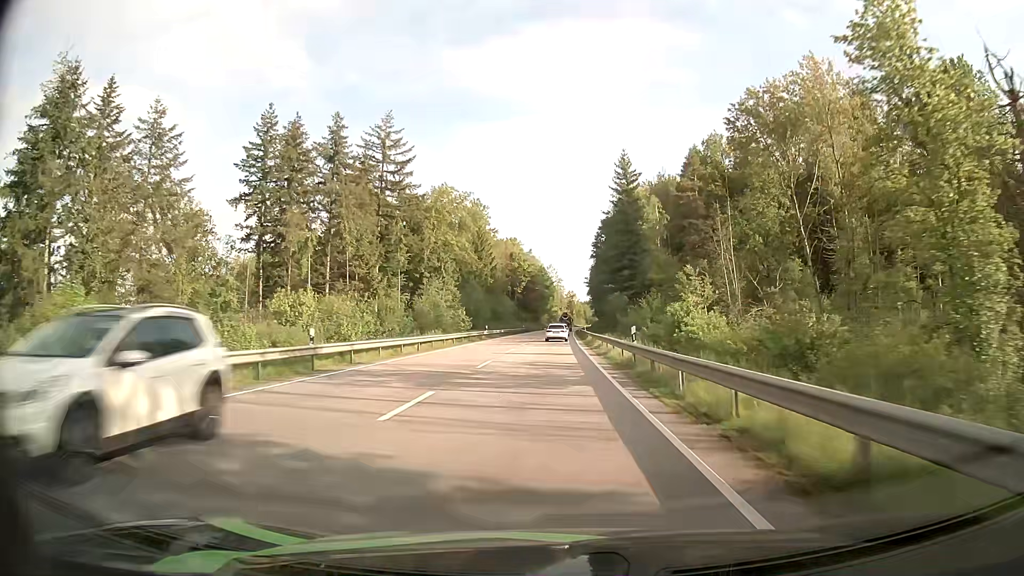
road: primary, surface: asphalt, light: Day
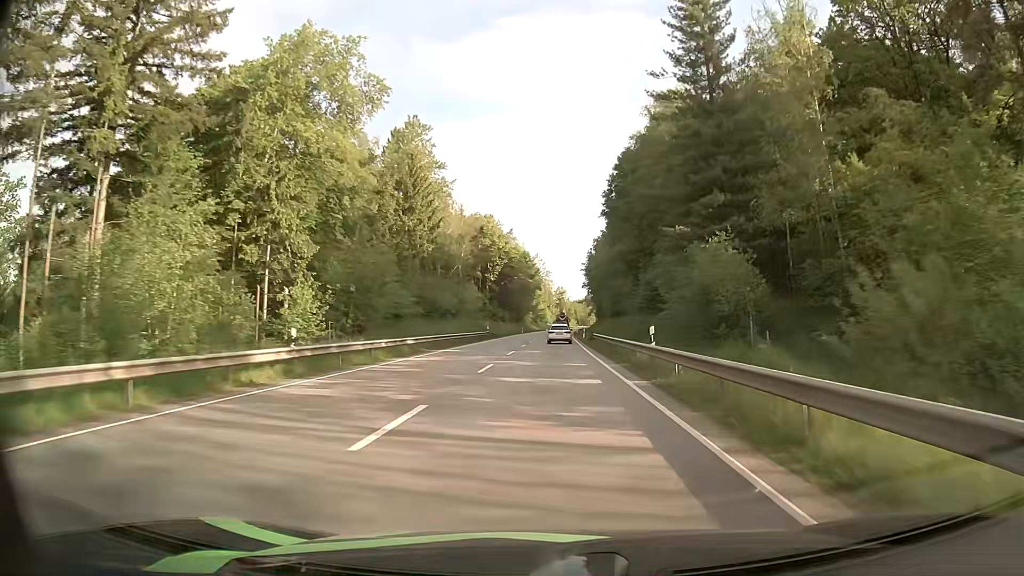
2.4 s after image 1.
(+0.3, +50.2) m; +1°
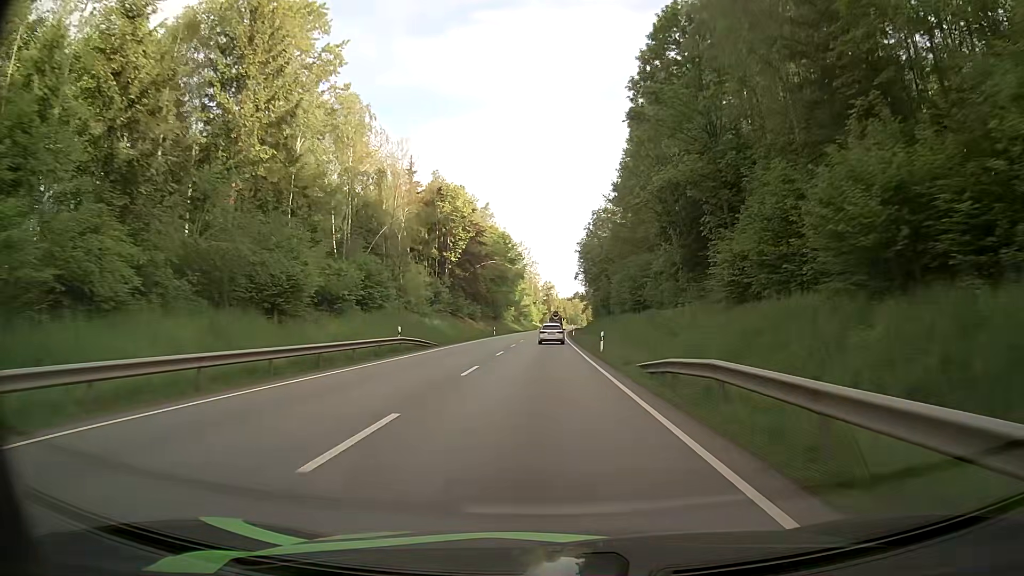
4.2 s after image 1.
(+0.5, +37.1) m; +1°
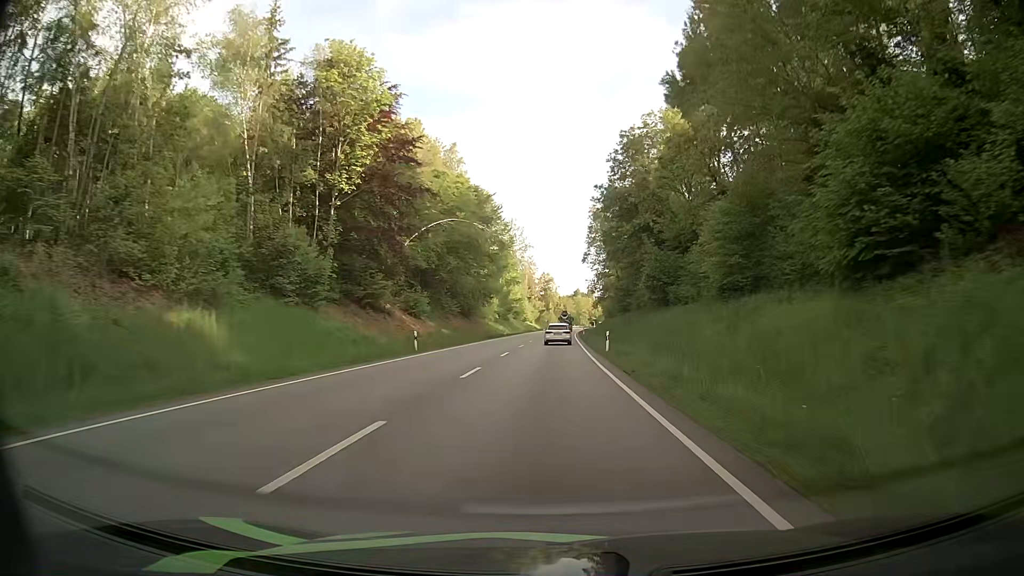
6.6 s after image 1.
(+0.2, +48.8) m; +1°
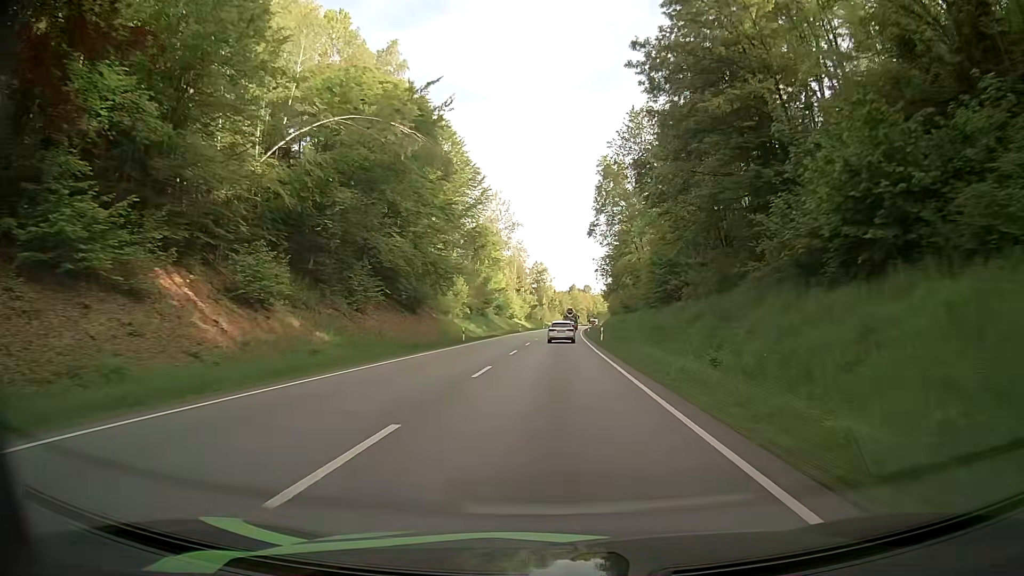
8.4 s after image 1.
(-0.1, +36.3) m; 0°
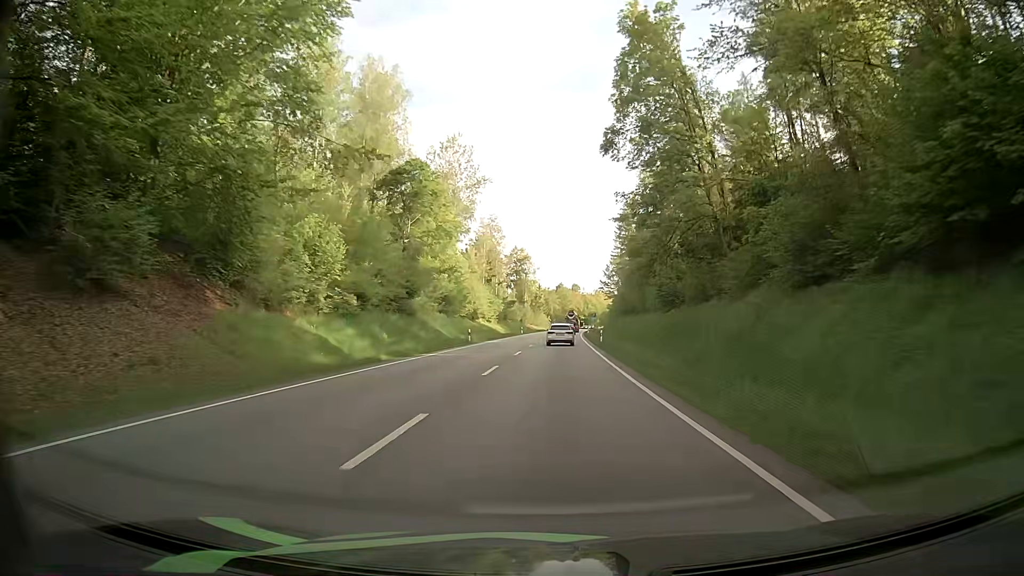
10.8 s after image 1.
(+0.5, +46.4) m; +1°
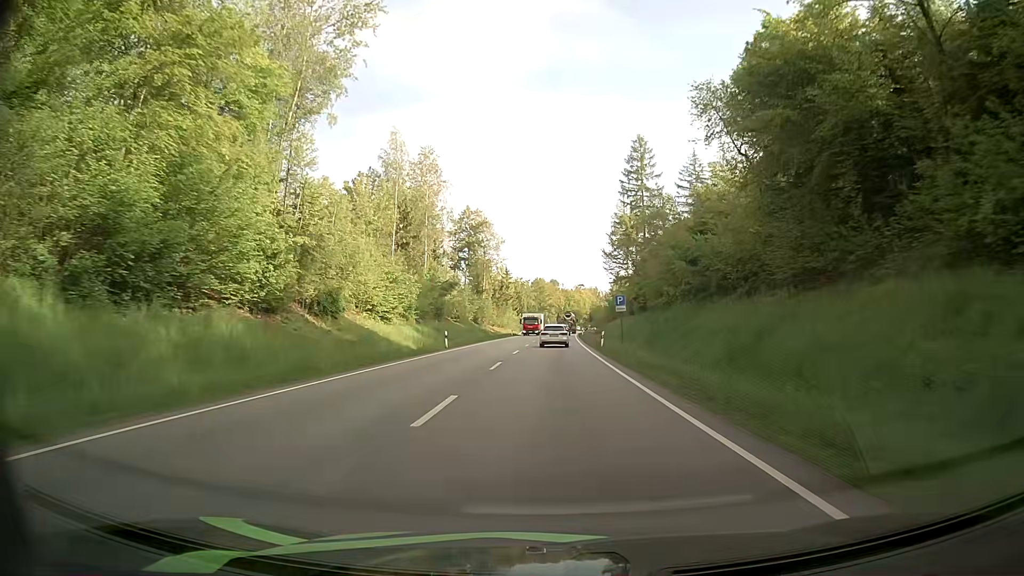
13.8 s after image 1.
(+1.1, +57.1) m; +2°
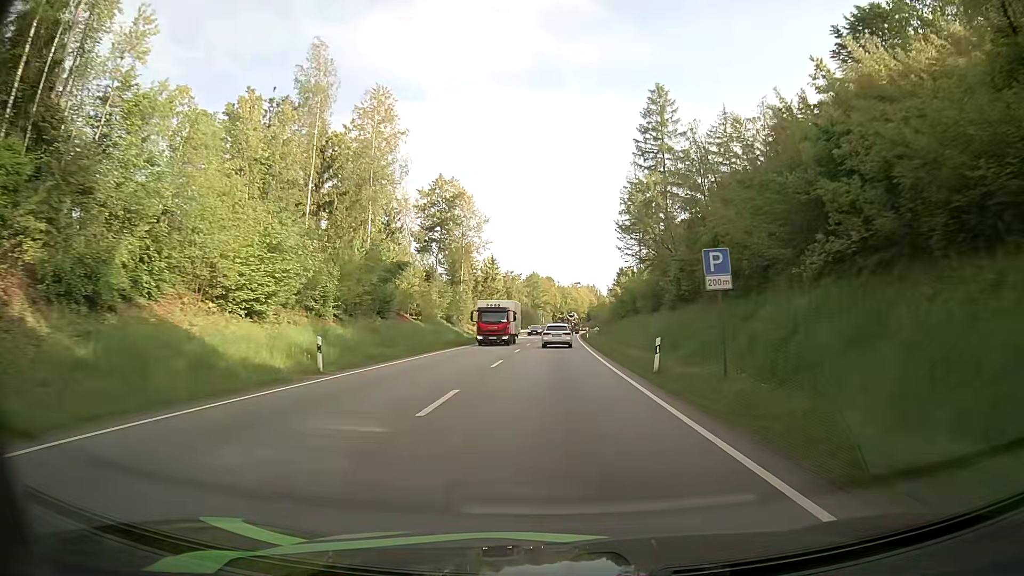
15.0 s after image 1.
(+0.3, +23.0) m; +1°
